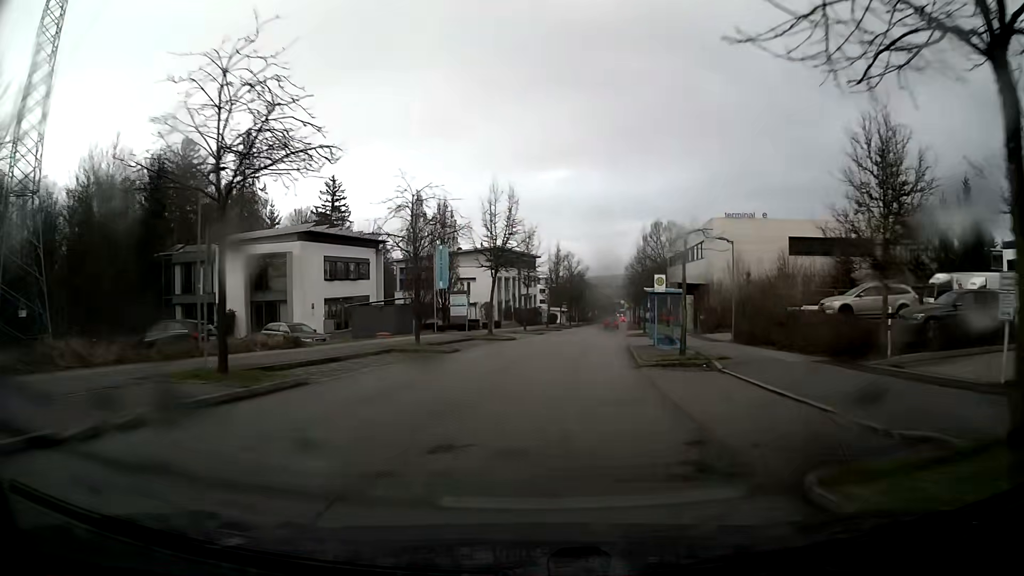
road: residential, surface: asphalt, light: Day
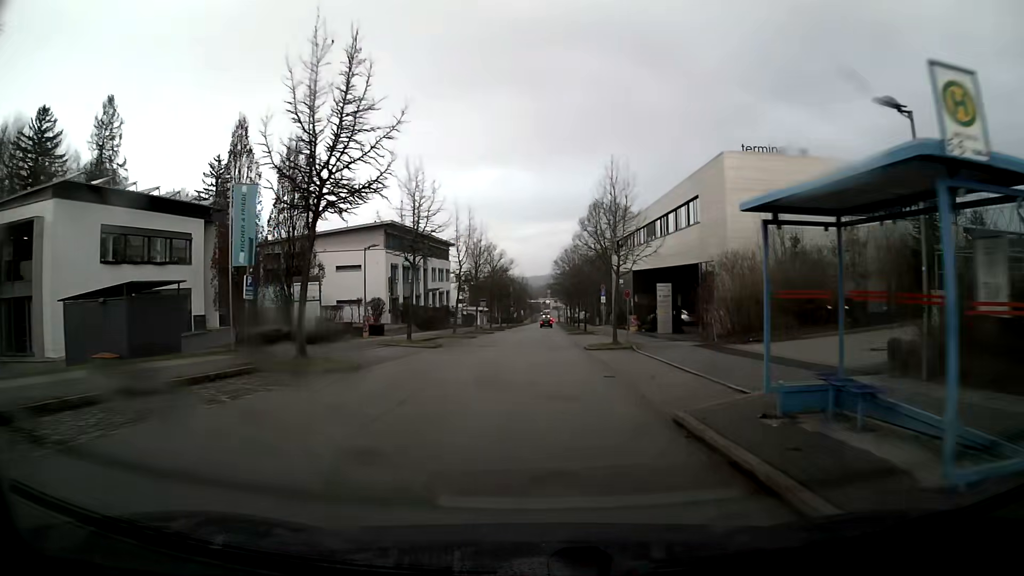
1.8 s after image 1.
(+1.3, +22.2) m; +6°
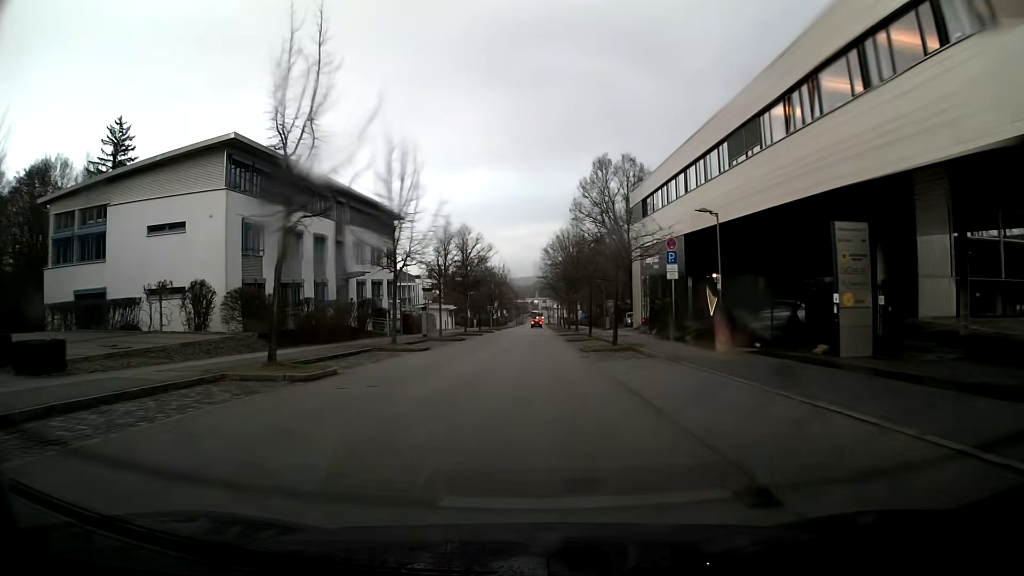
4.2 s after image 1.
(+0.4, +30.1) m; +1°
(0, +10) (0, +20) (0, +30) (0, +40) (0, +50) (0, +60) (0, +70) (+1, +80) (+1, +90) (+1, +100) m
